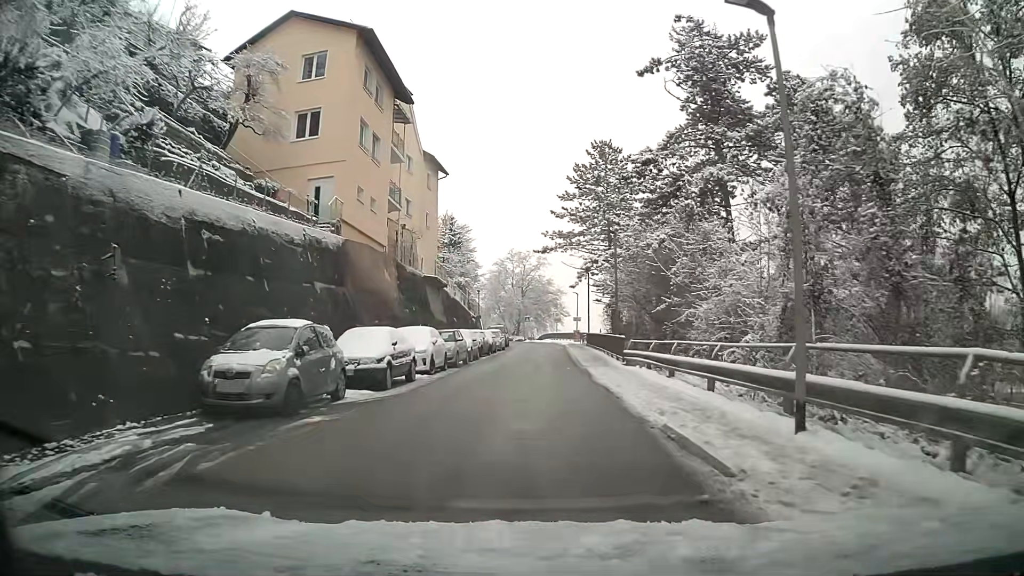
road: residential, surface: asphalt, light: Day
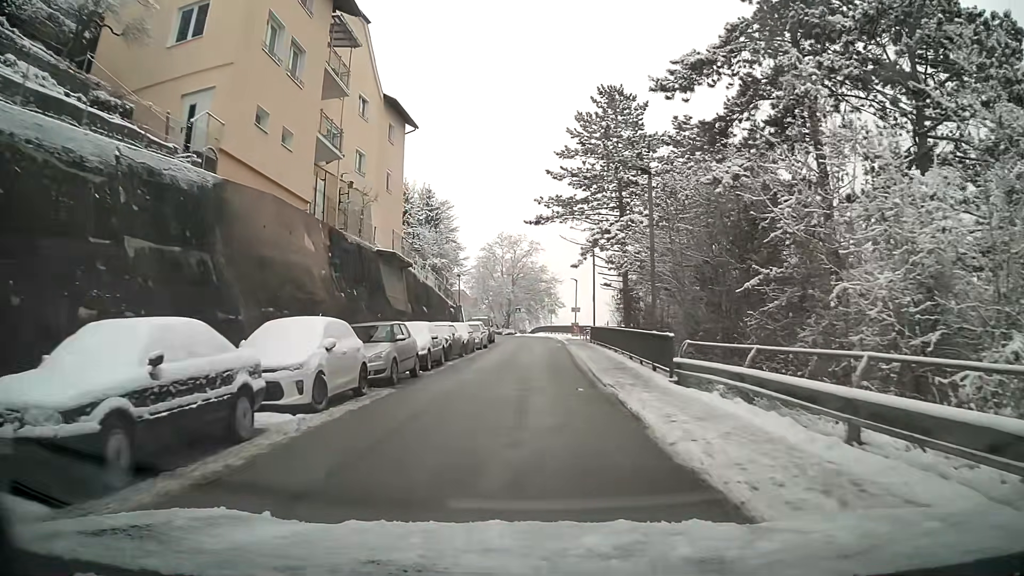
(+0.1, +10.3) m; +1°
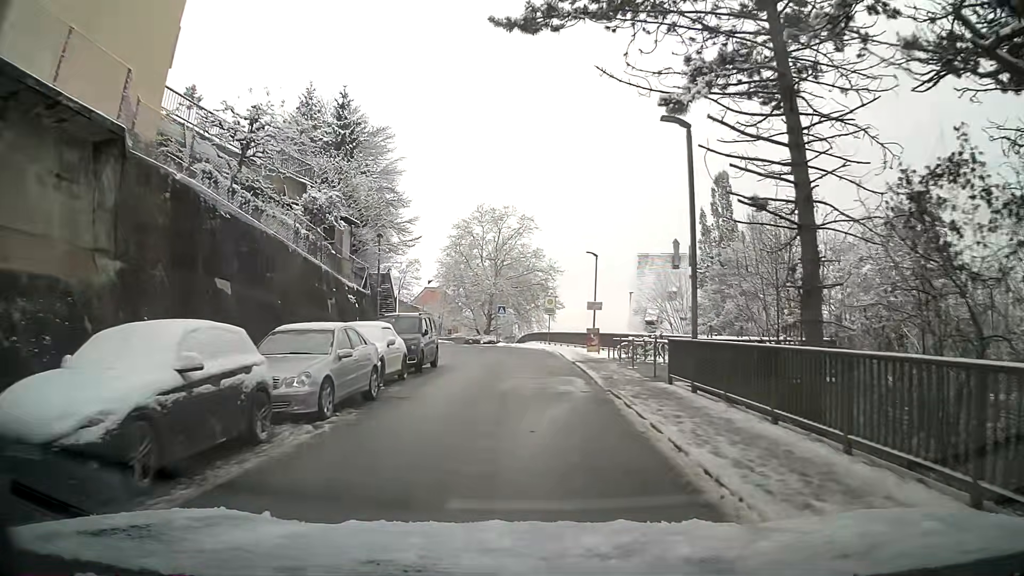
(0.0, +25.5) m; 0°
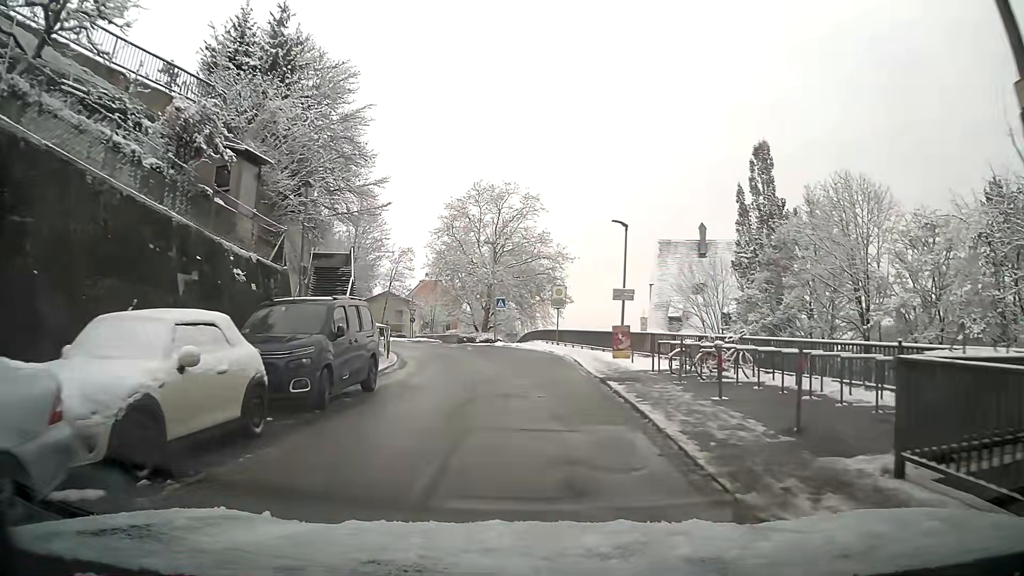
(+0.1, +9.8) m; +1°
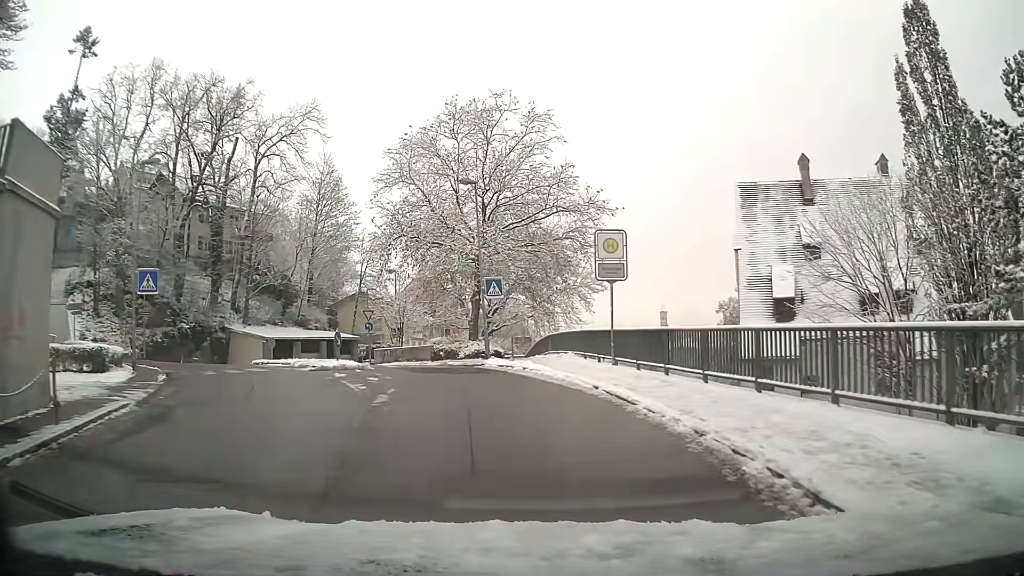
(-0.5, +23.6) m; -3°
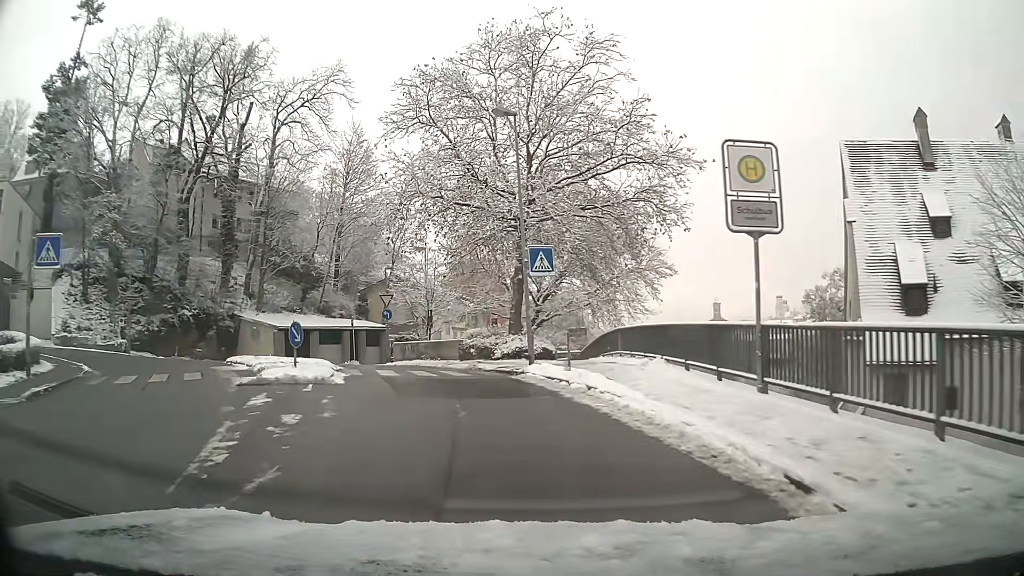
(-0.3, +8.9) m; -5°
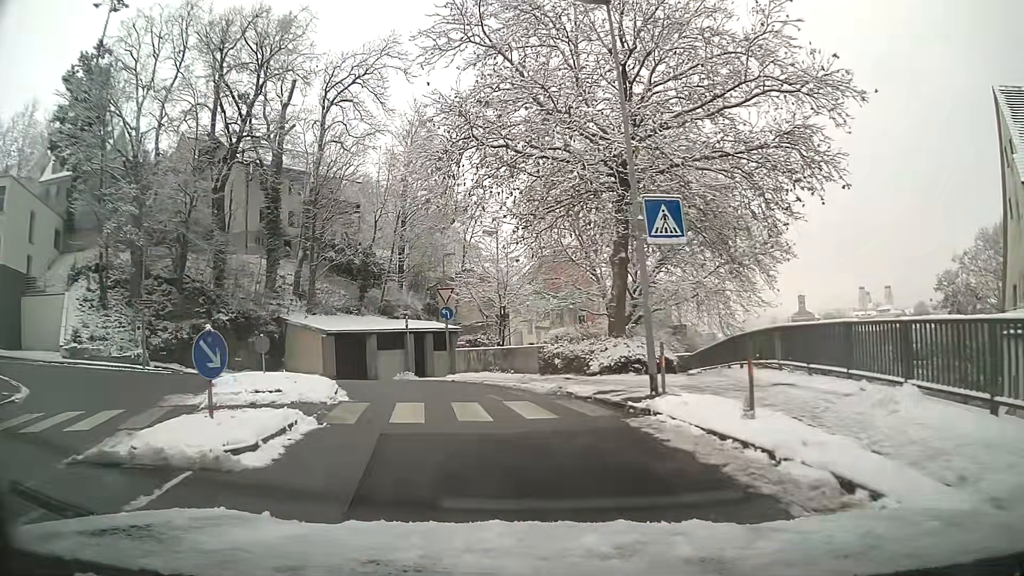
(-0.5, +7.9) m; -7°
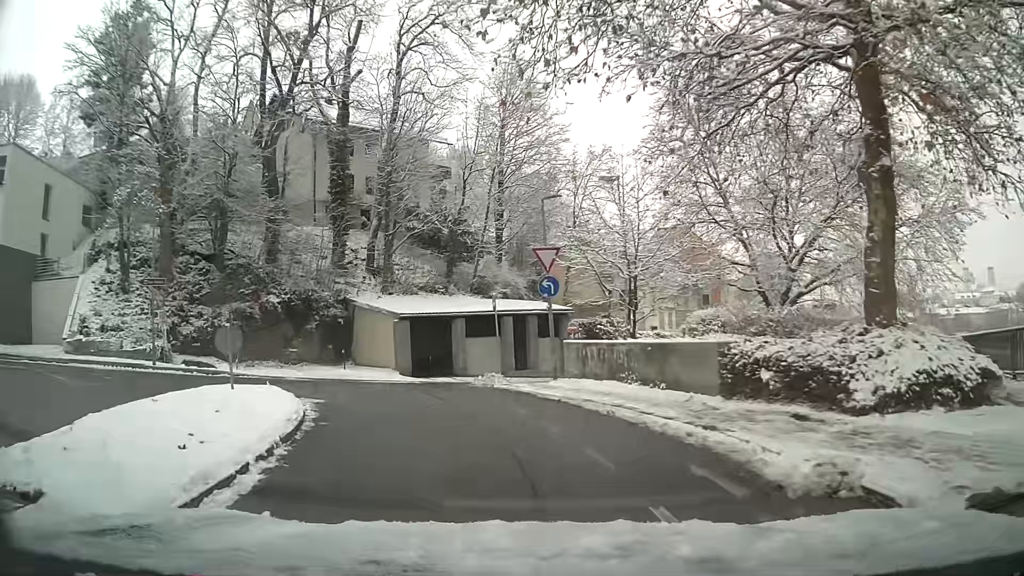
(-0.8, +9.7) m; -10°
